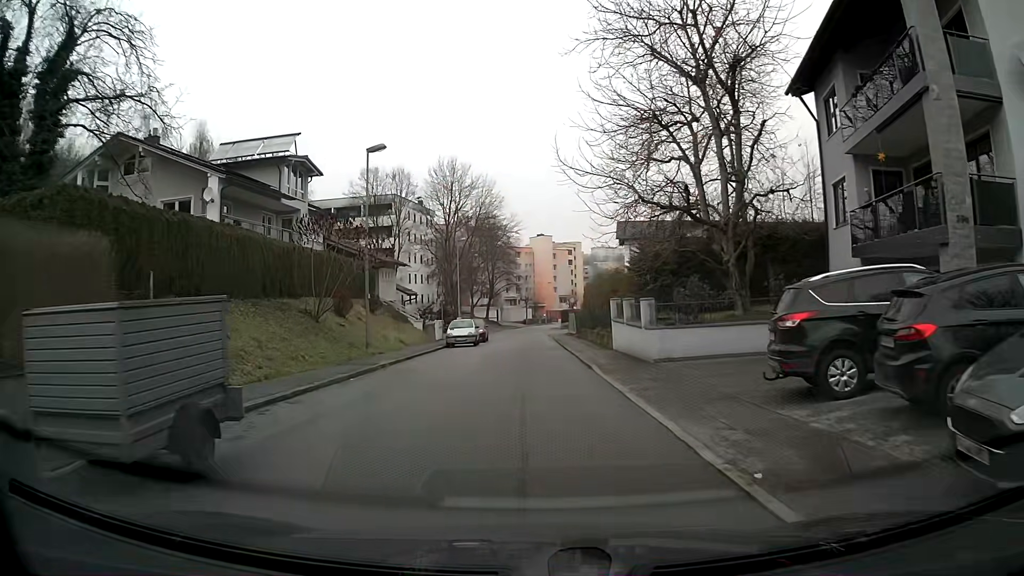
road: residential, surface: asphalt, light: Day
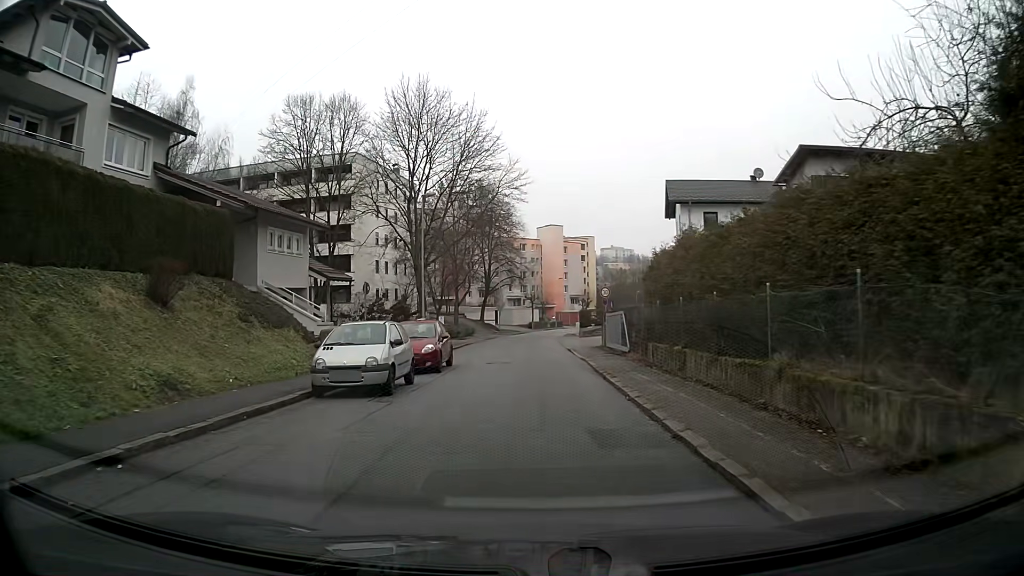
(+0.1, +22.6) m; 0°
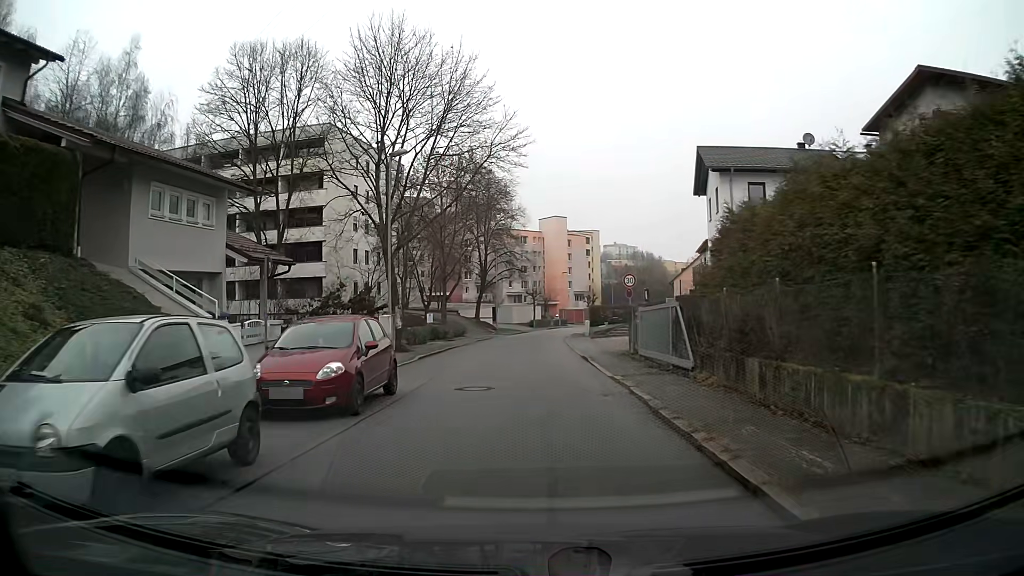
(-0.1, +9.0) m; -1°
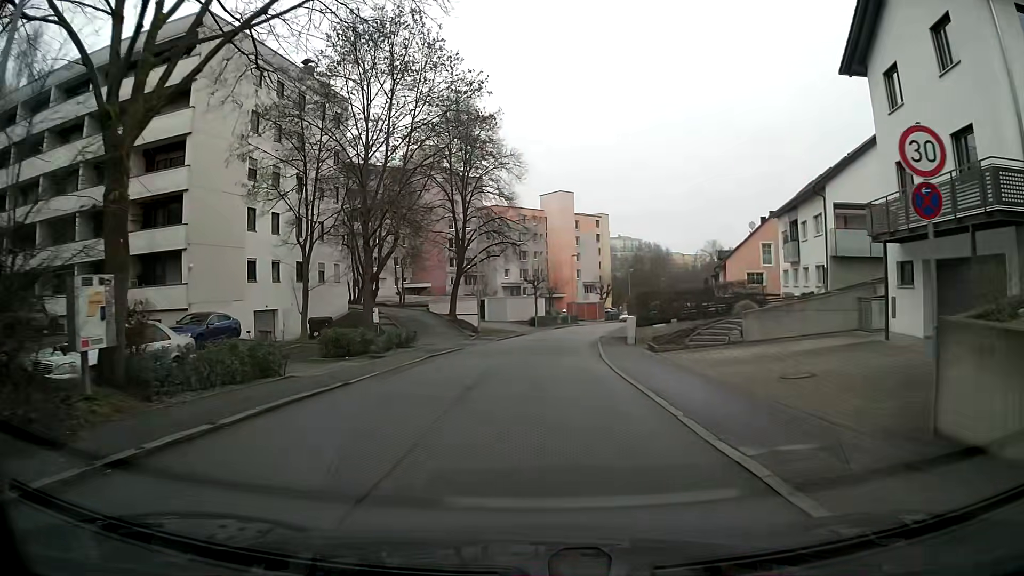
(0.0, +22.6) m; 0°
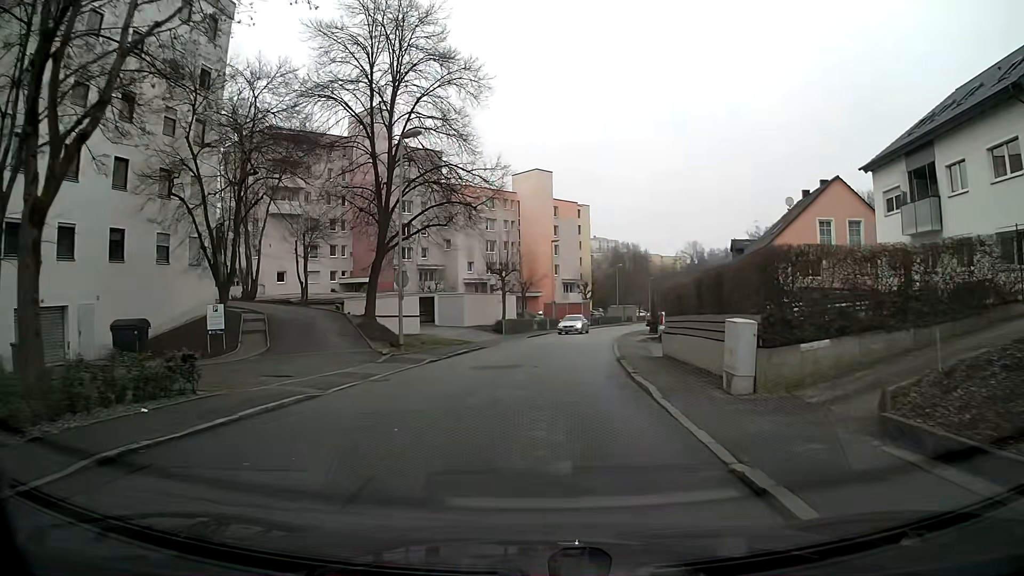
(+0.3, +18.1) m; +3°
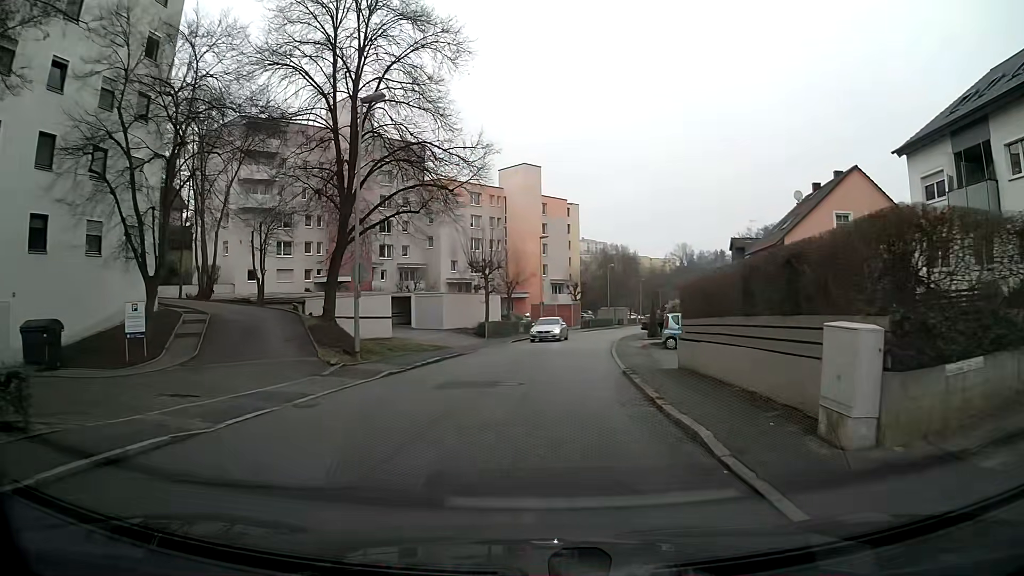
(0.0, +4.5) m; +1°
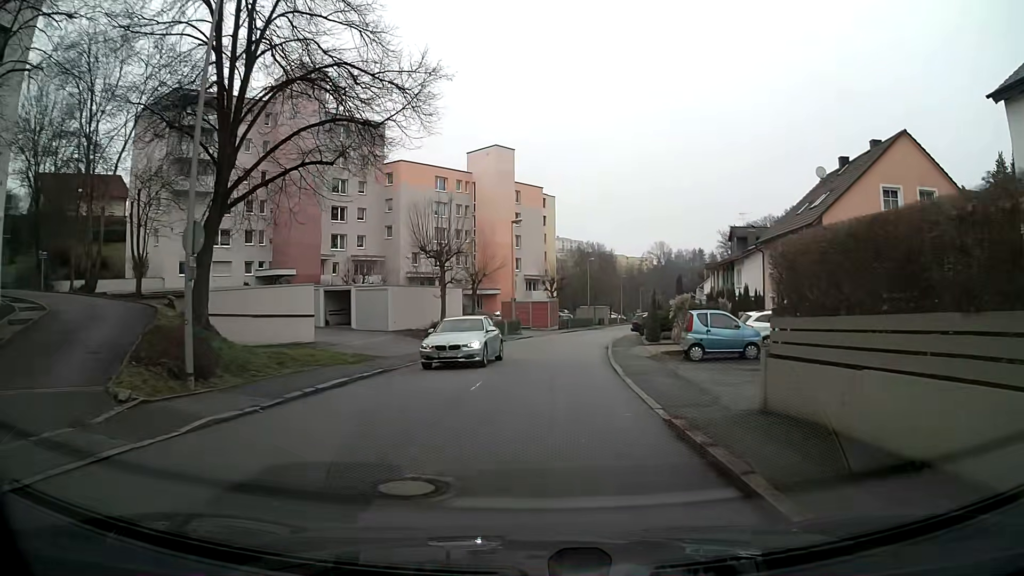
(+0.2, +9.0) m; +2°
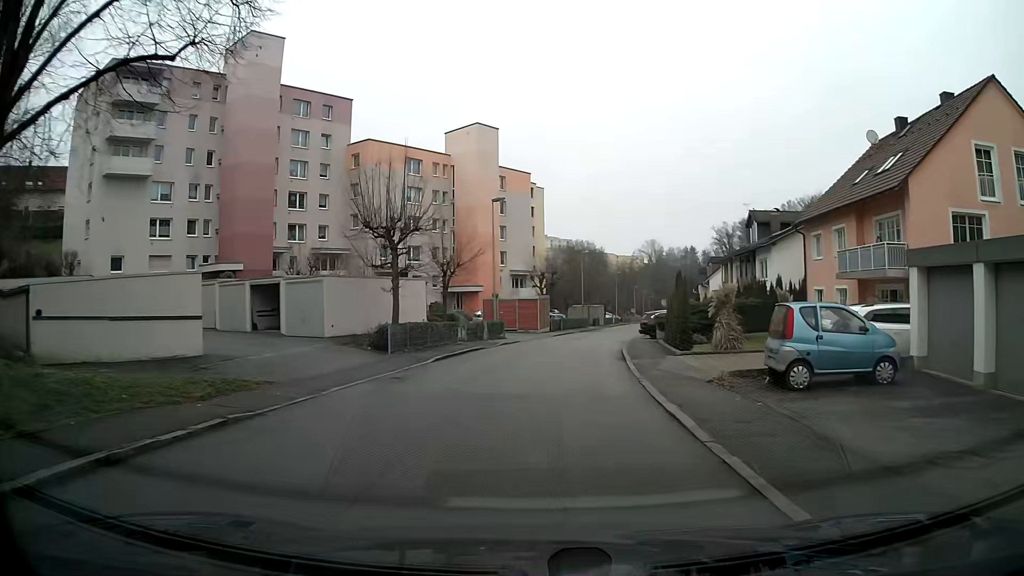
(+0.1, +9.0) m; +1°
(0, +10) (+1, +20) (+2, +30) (+4, +40) (+6, +50) (+8, +59) (+10, +69) (+10, +79) (+12, +89) (+14, +99) m
